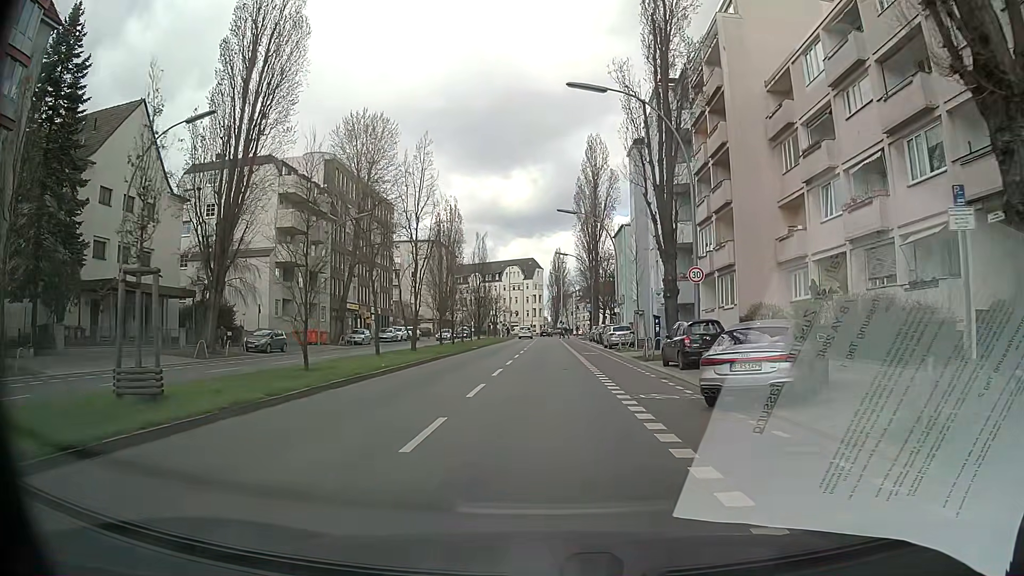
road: secondary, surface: asphalt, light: Day
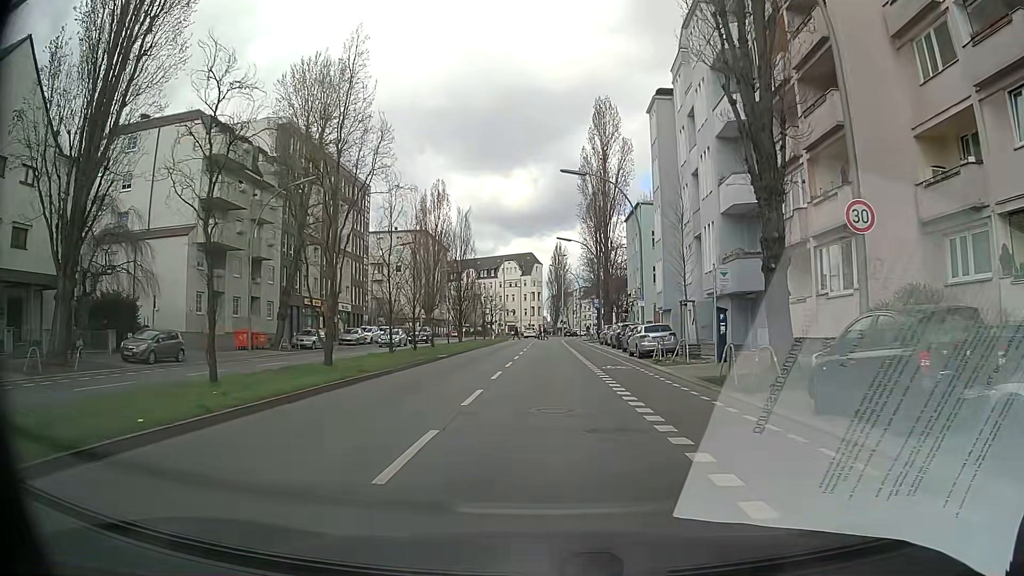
(-0.1, +13.4) m; 0°
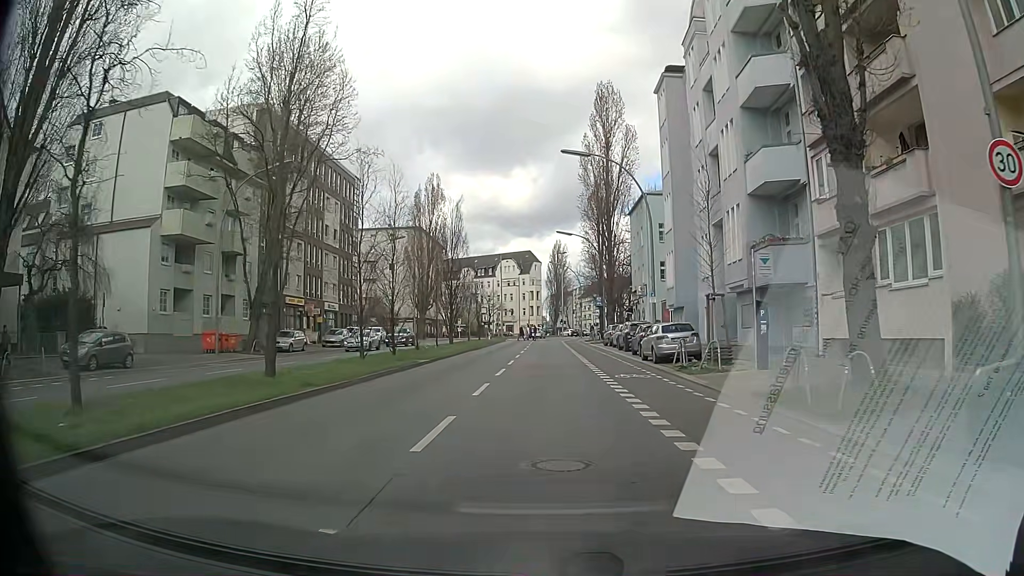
(0.0, +4.4) m; 0°
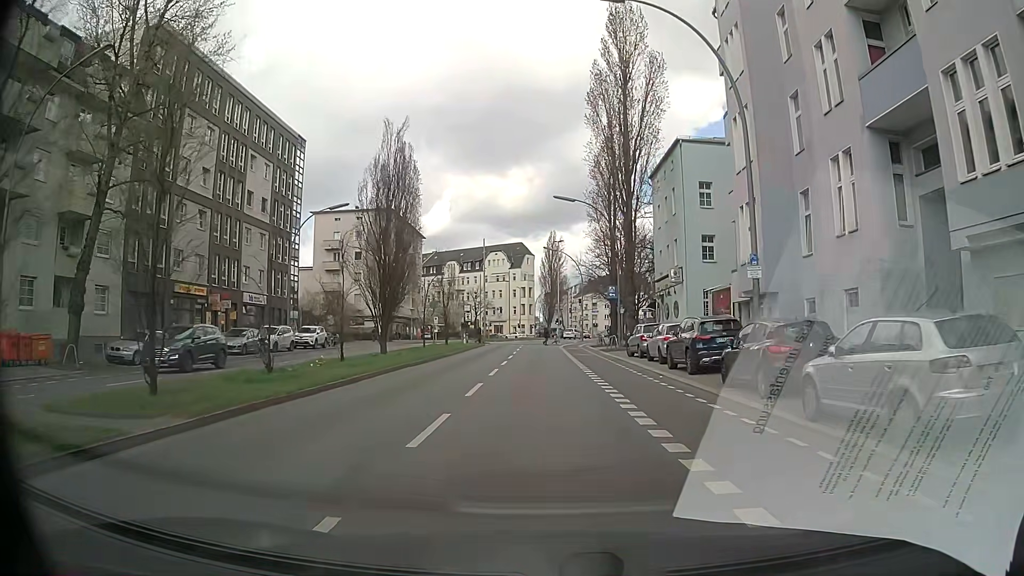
(-0.1, +17.8) m; 0°
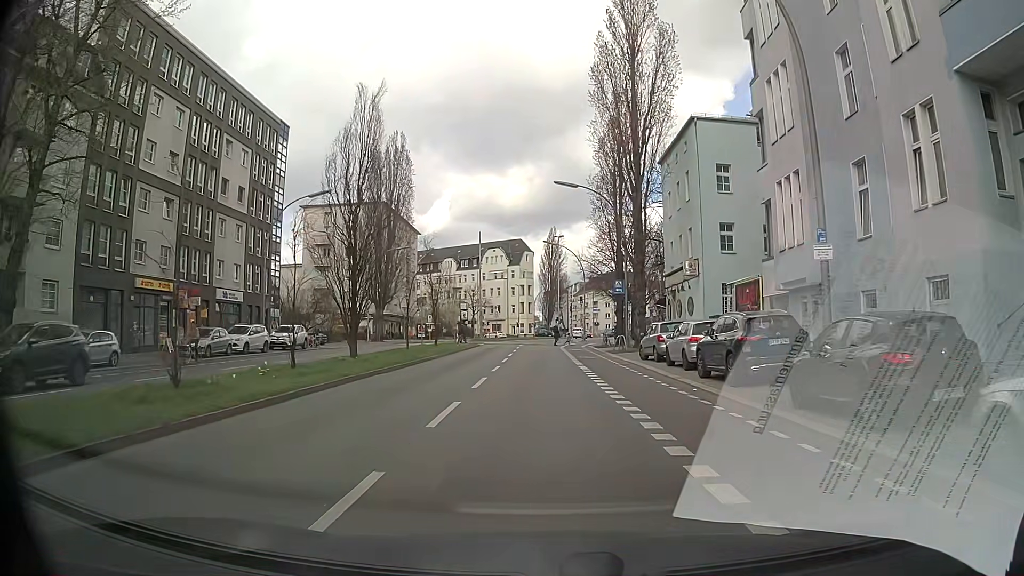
(0.0, +4.5) m; 0°
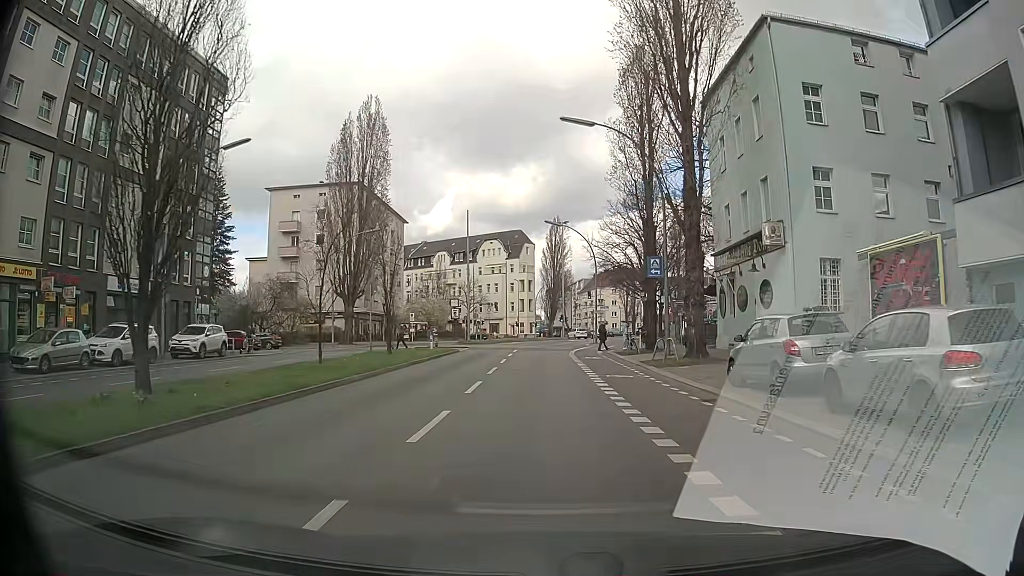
(0.0, +13.4) m; 0°
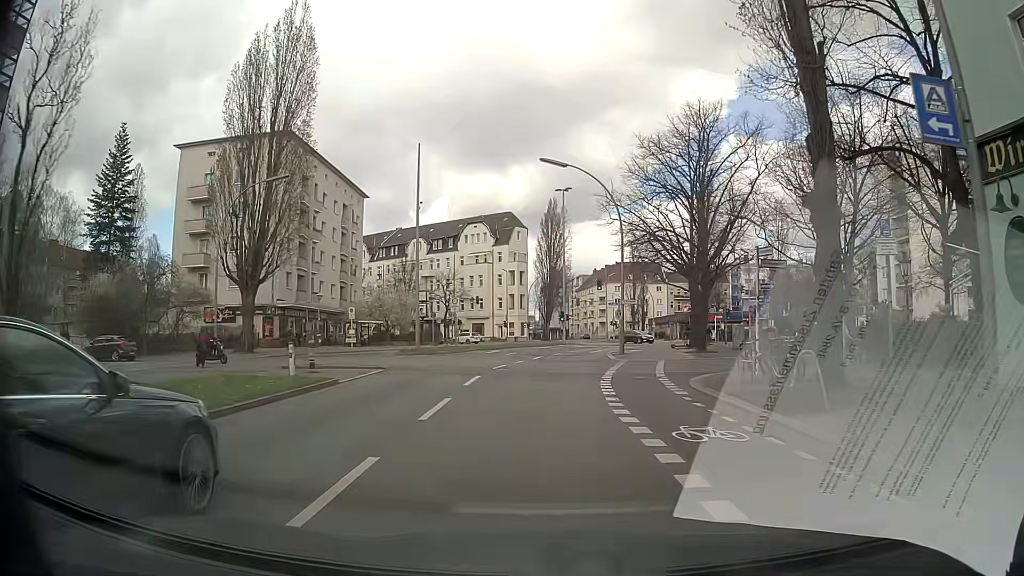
(+0.1, +22.3) m; +1°
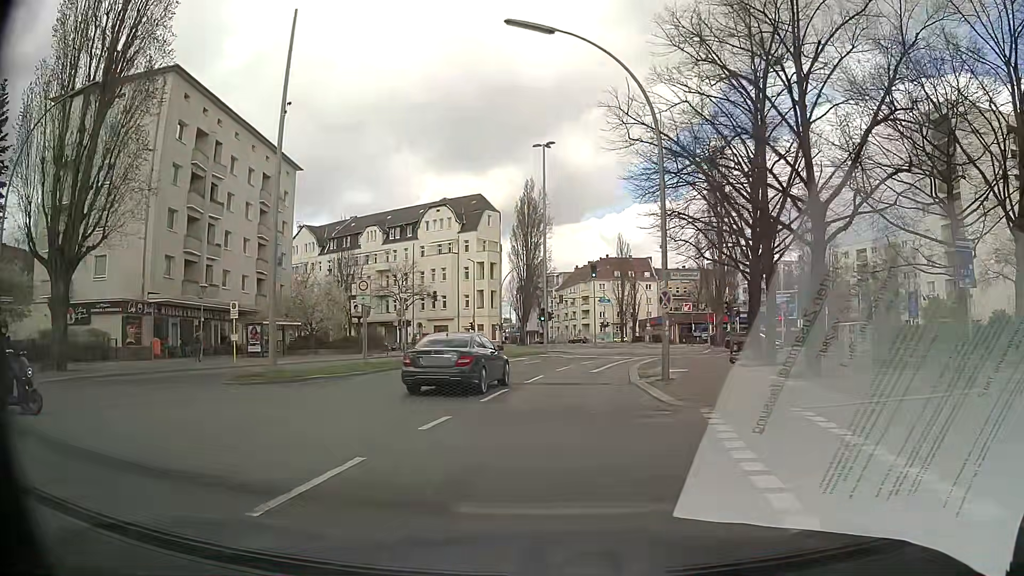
(+0.2, +17.8) m; +1°
(0, +10) (+1, +20) (+3, +30) (+6, +39) (+9, +49) (+12, +58) (+14, +68) (+14, +78) (+14, +88) (+14, +98) m
